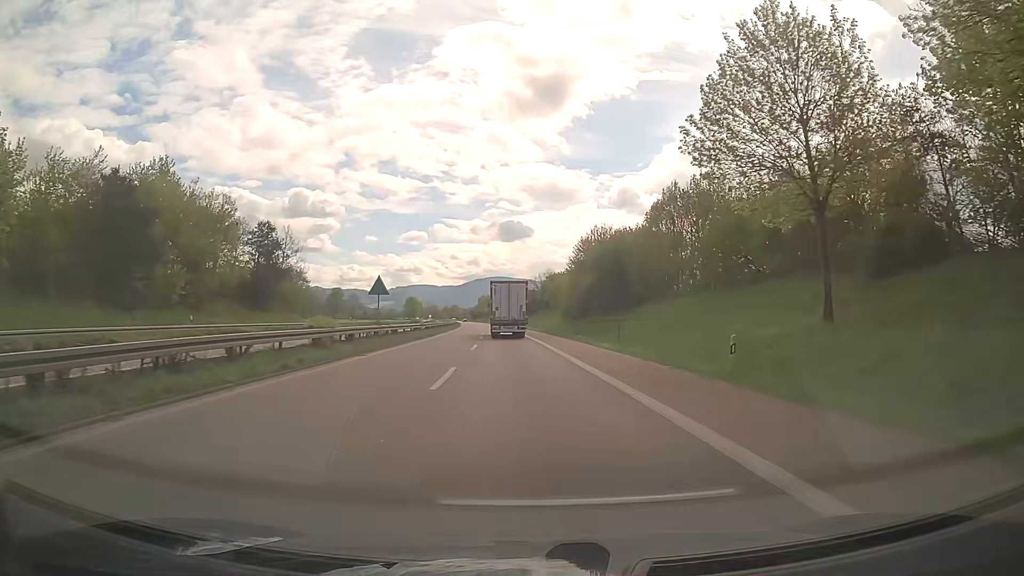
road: trunk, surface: asphalt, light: Day
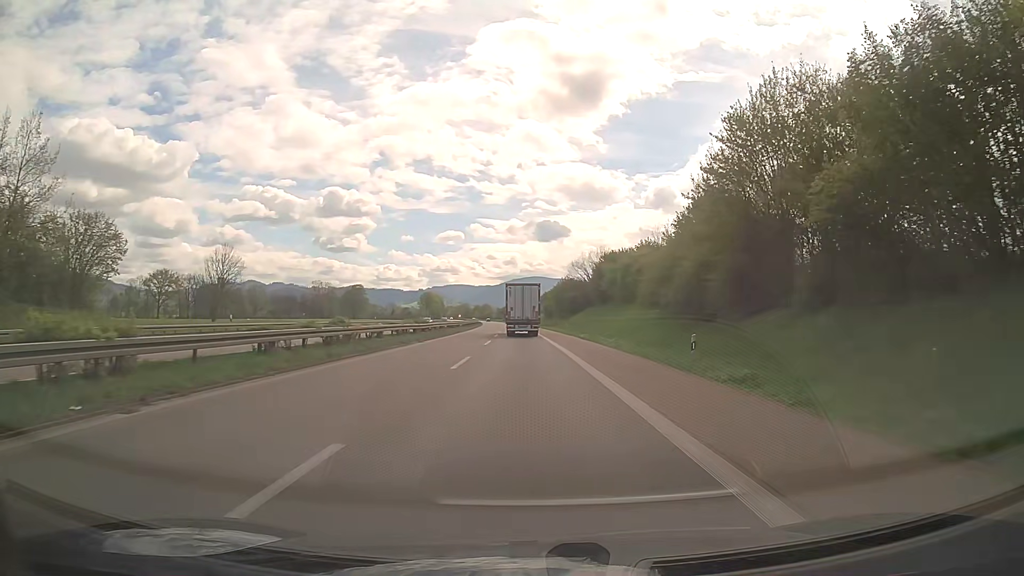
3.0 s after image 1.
(-1.3, +46.5) m; -3°
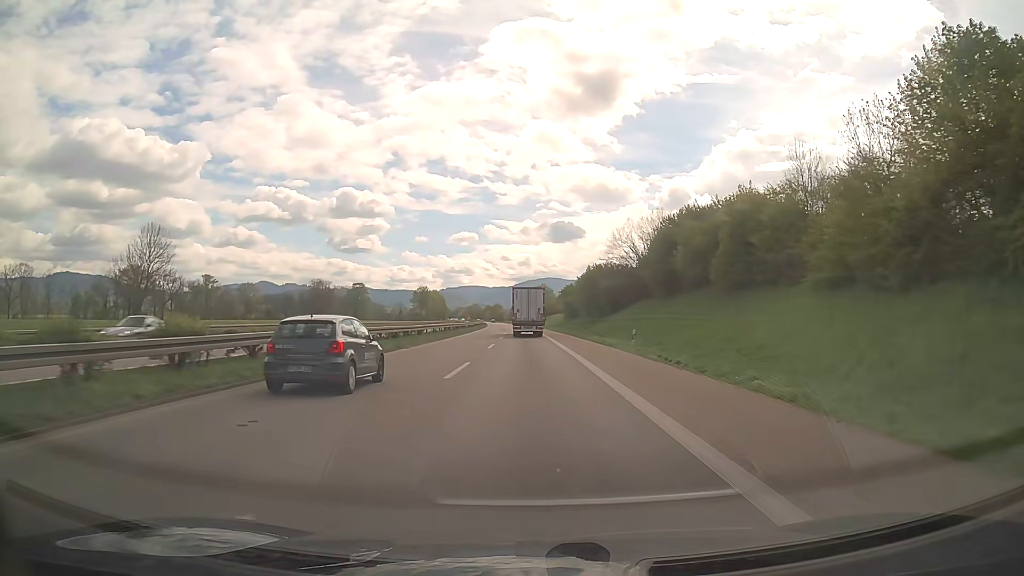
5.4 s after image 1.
(-0.3, +37.3) m; -1°
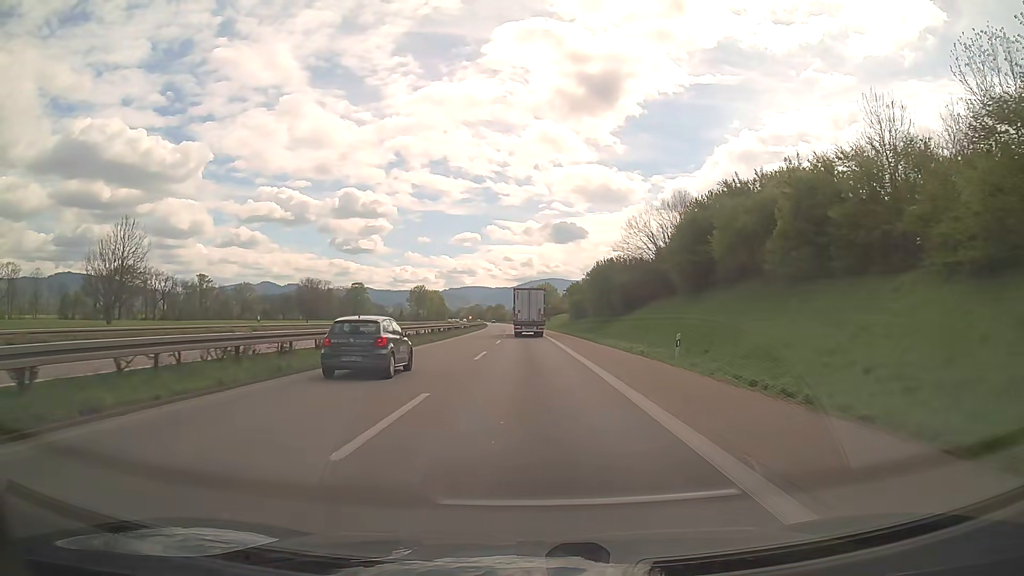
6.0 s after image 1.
(0.0, +9.3) m; 0°
(0, +10) (0, +20) (0, +30) (0, +40) (-1, +50) (-1, +60) (-1, +70) (-1, +80) (-2, +90) (-2, +100) m
